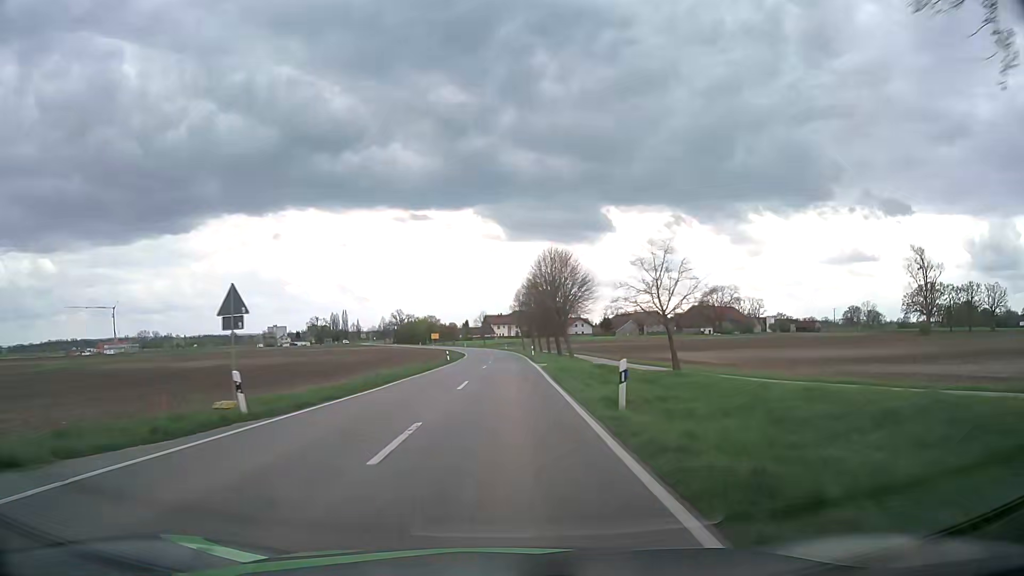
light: Day
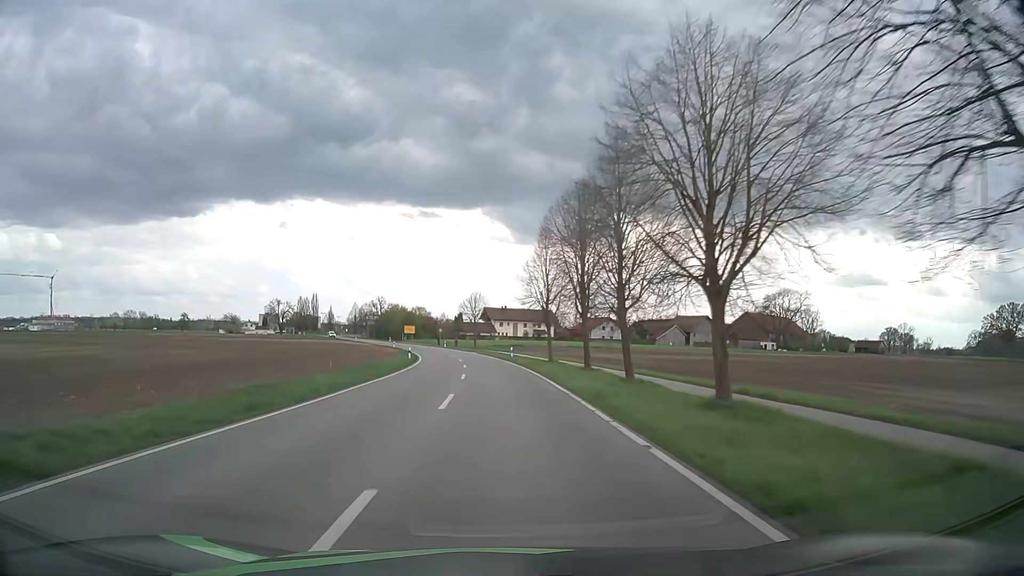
(+0.1, +61.0) m; 0°
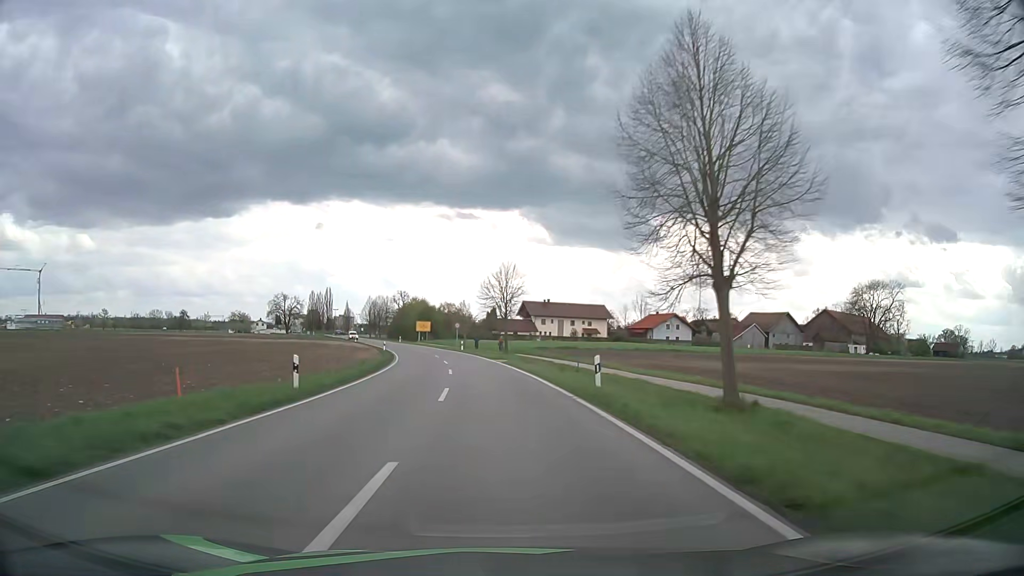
(-0.9, +34.7) m; -4°
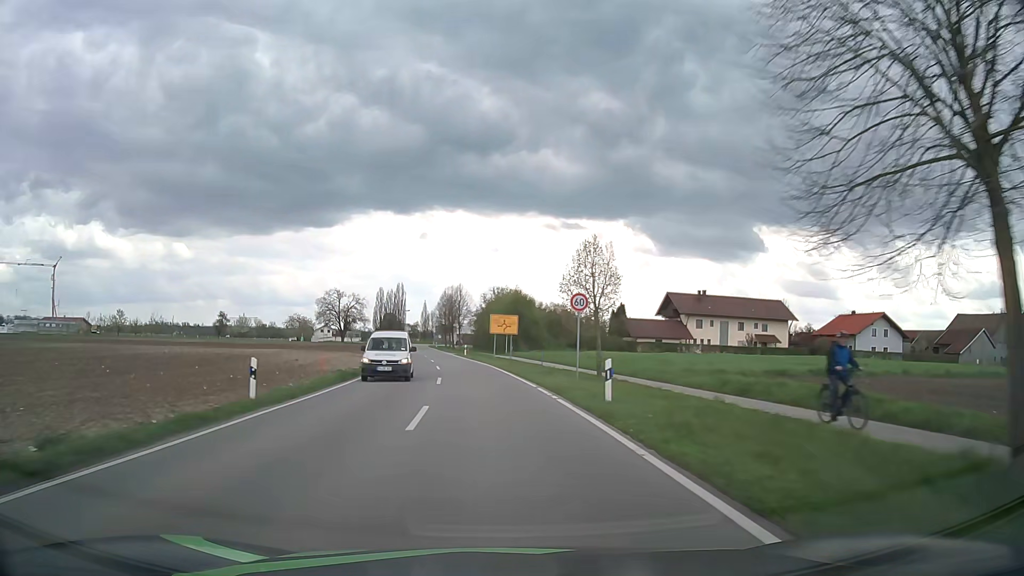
(-3.9, +52.9) m; -9°
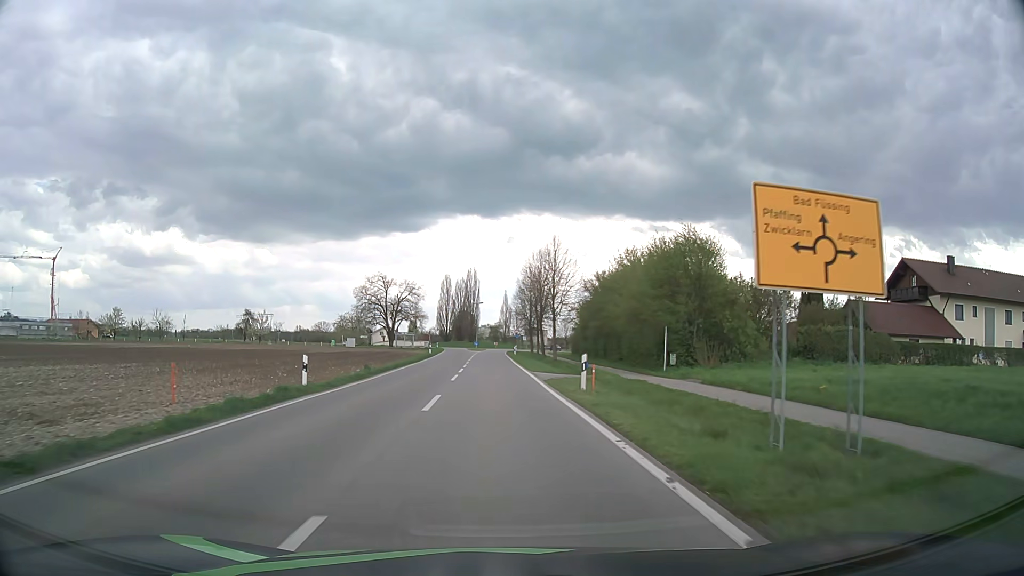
(-3.2, +45.6) m; -8°
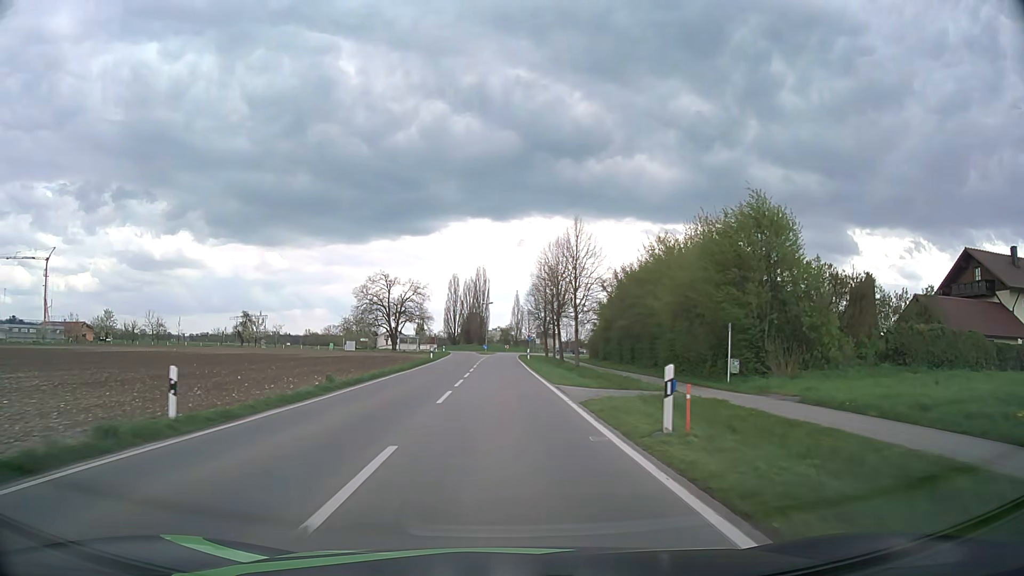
(-0.1, +8.6) m; -1°
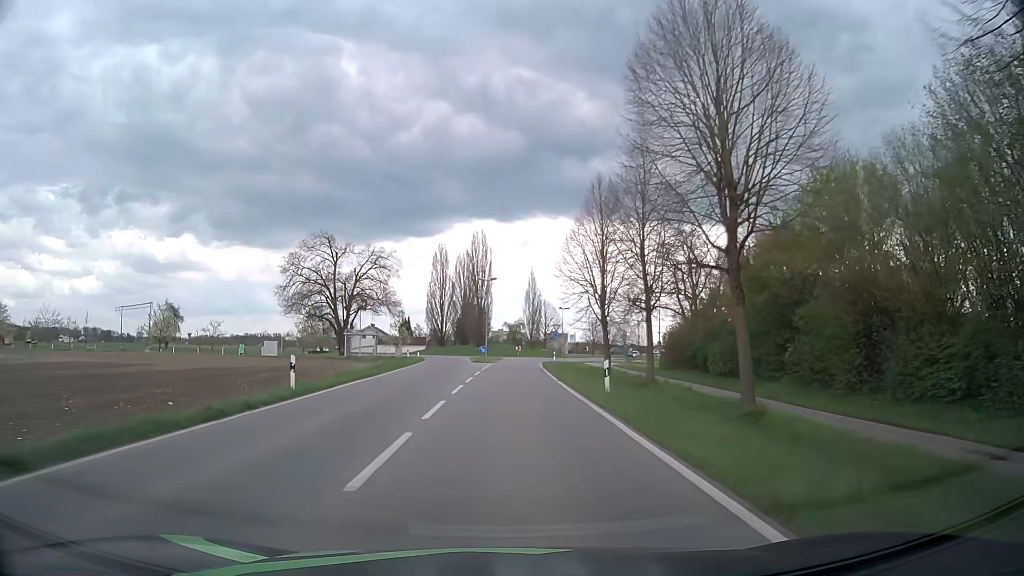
(-0.6, +41.9) m; -1°
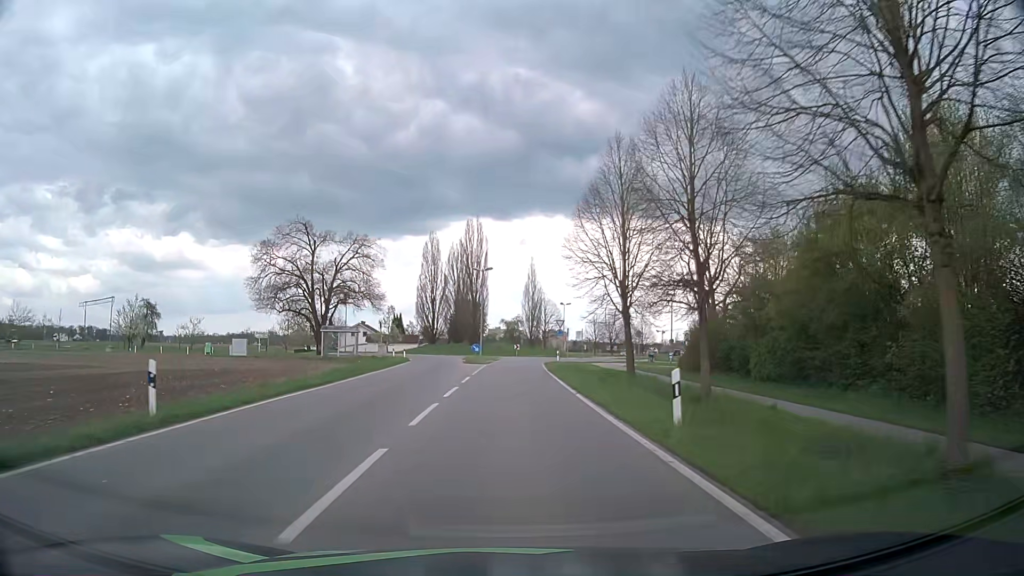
(+0.1, +7.8) m; 0°
(0, +10) (0, +20) (0, +30) (+1, +40) (+1, +50) (+2, +60) (+5, +69) (+10, +78) (+13, +87) (+13, +97) m
